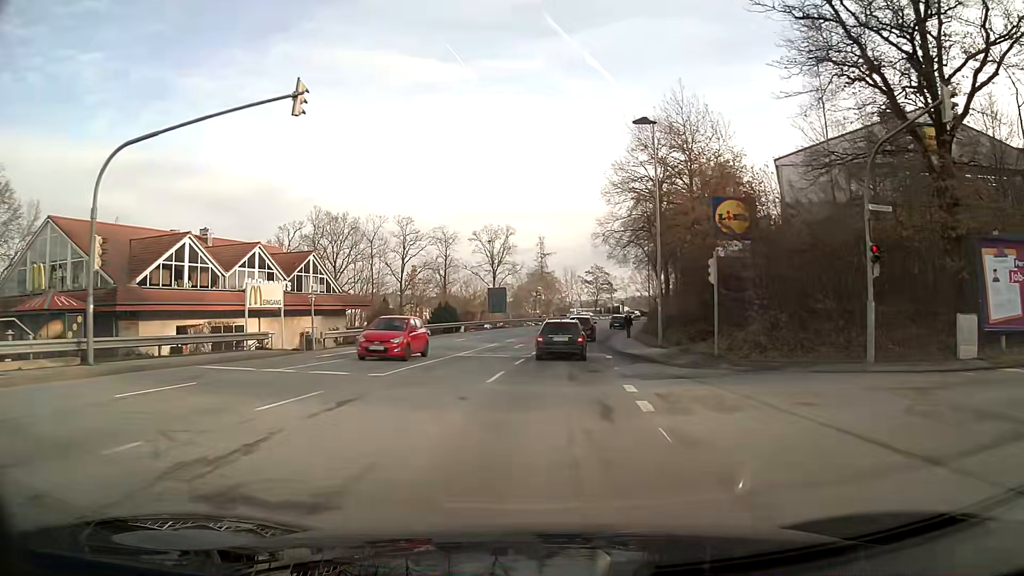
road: tertiary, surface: asphalt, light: Day
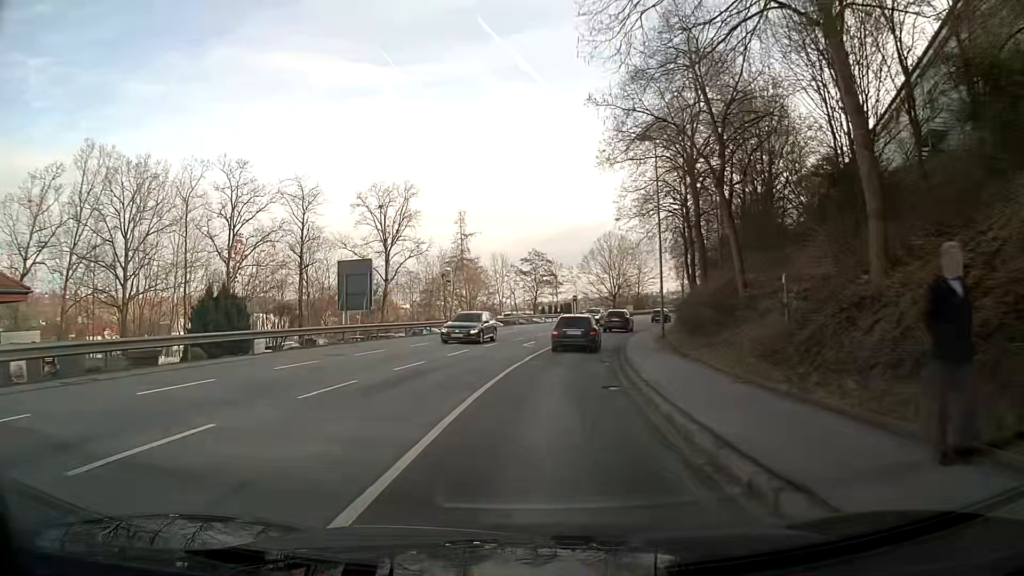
(+1.6, +34.6) m; +6°
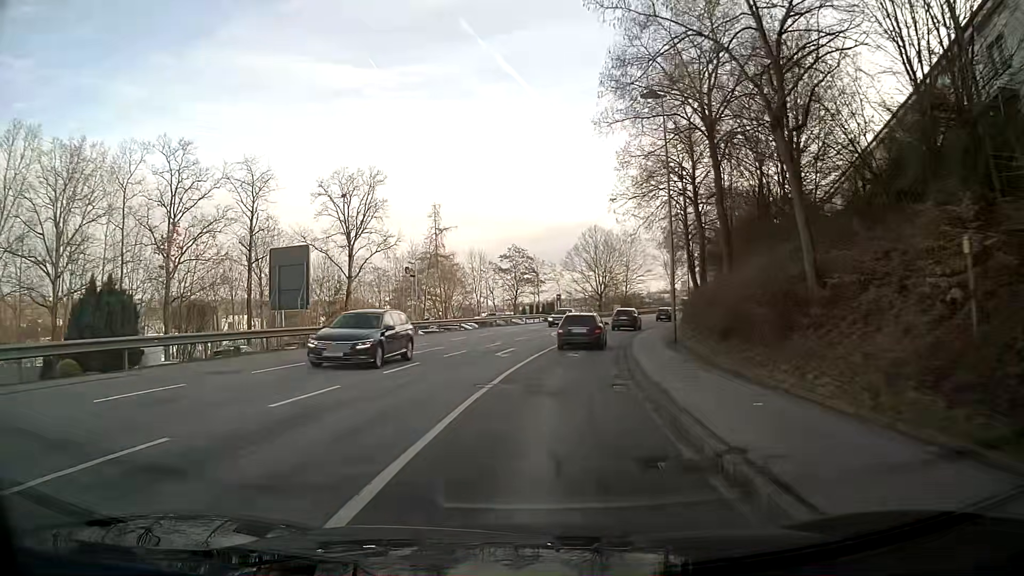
(+0.1, +7.1) m; +2°
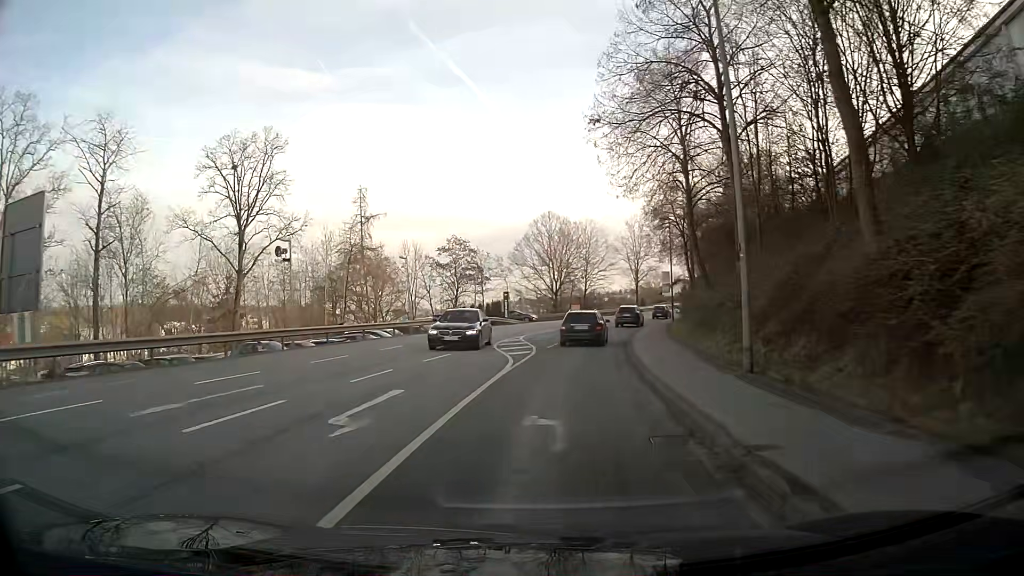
(+0.5, +14.2) m; +4°
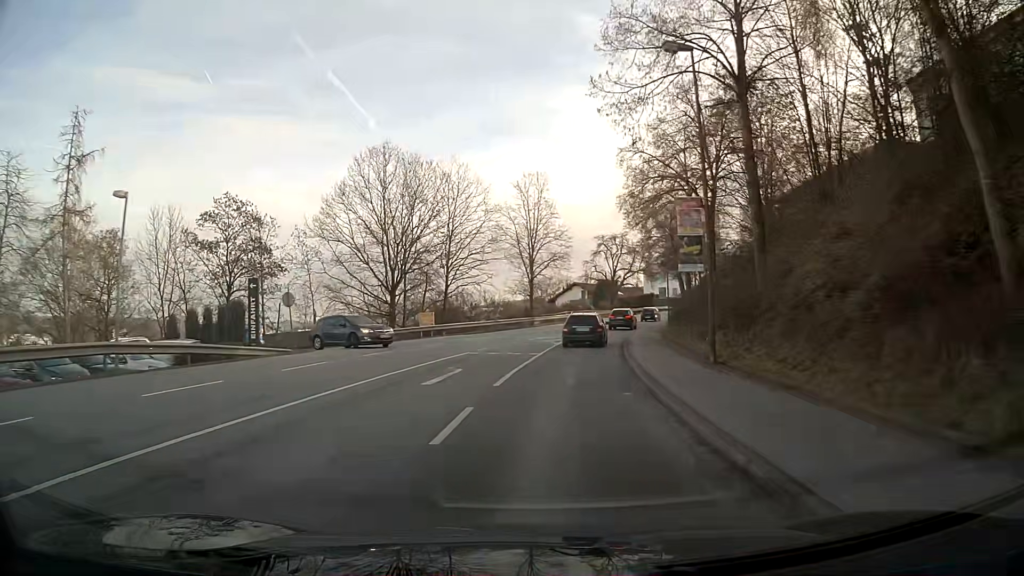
(+3.3, +36.2) m; +11°
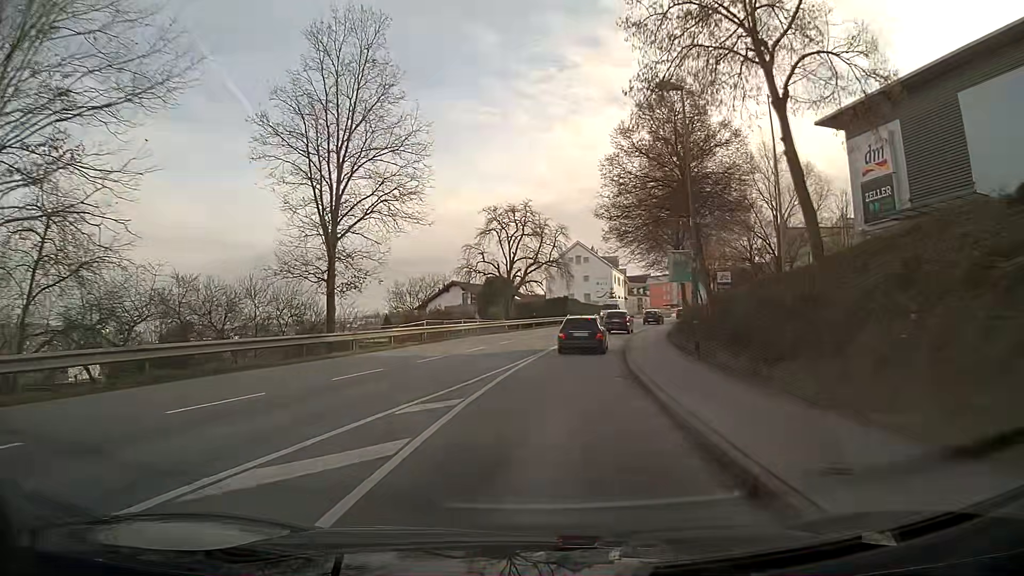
(+2.8, +36.0) m; +9°
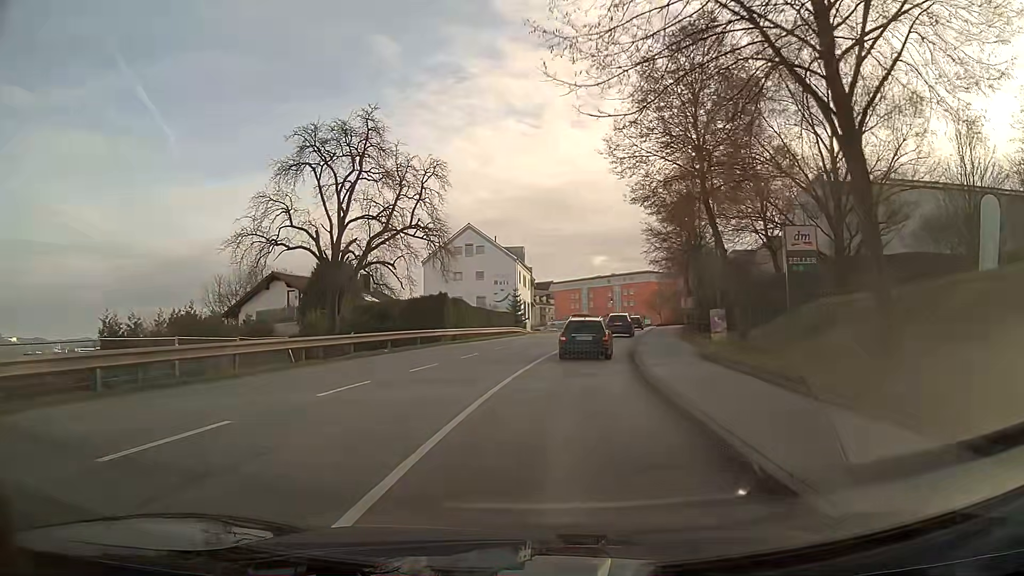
(+2.5, +31.9) m; +9°
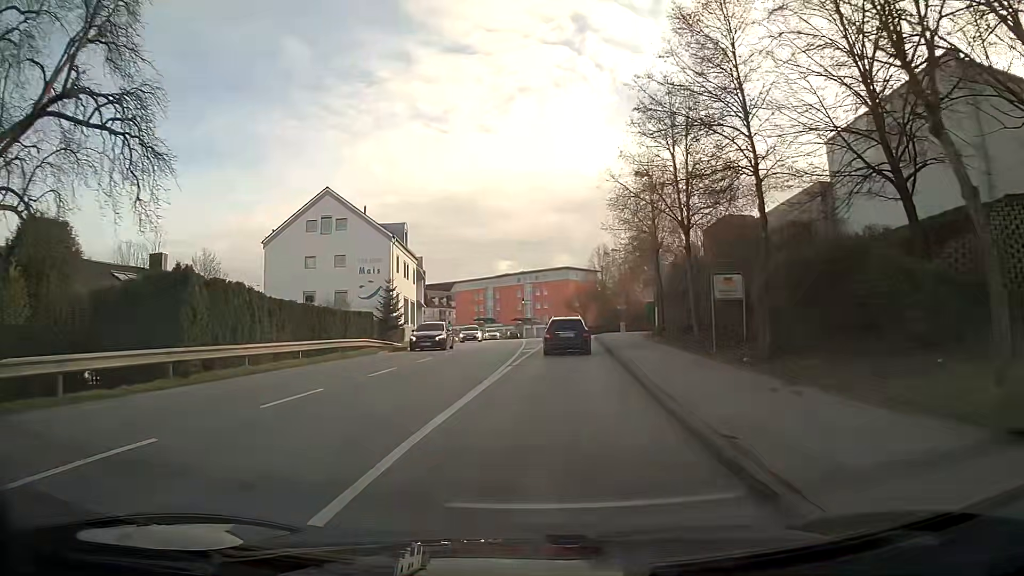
(+1.8, +25.0) m; +8°
